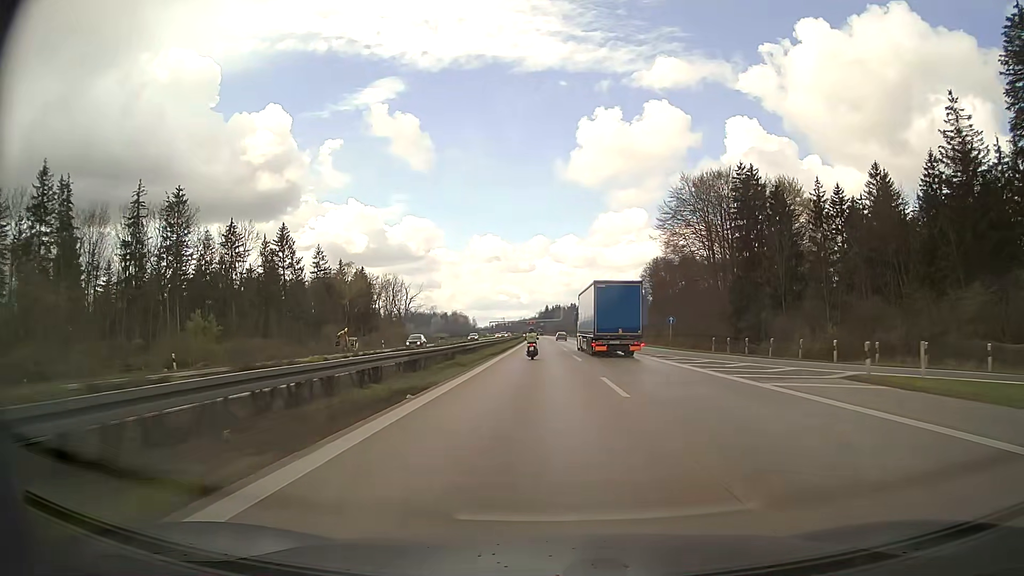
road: motorway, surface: asphalt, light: Day
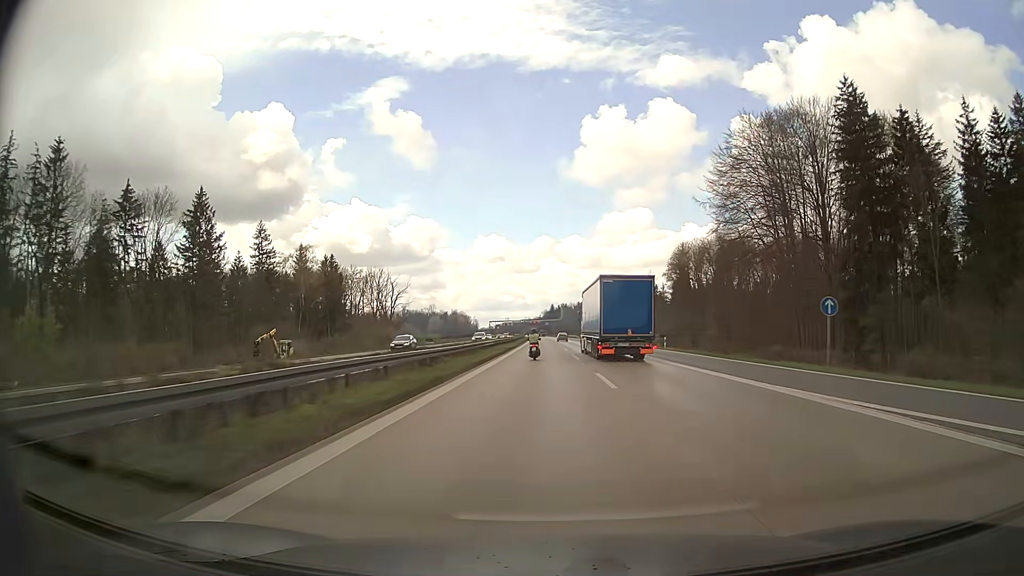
(-0.2, +33.9) m; 0°
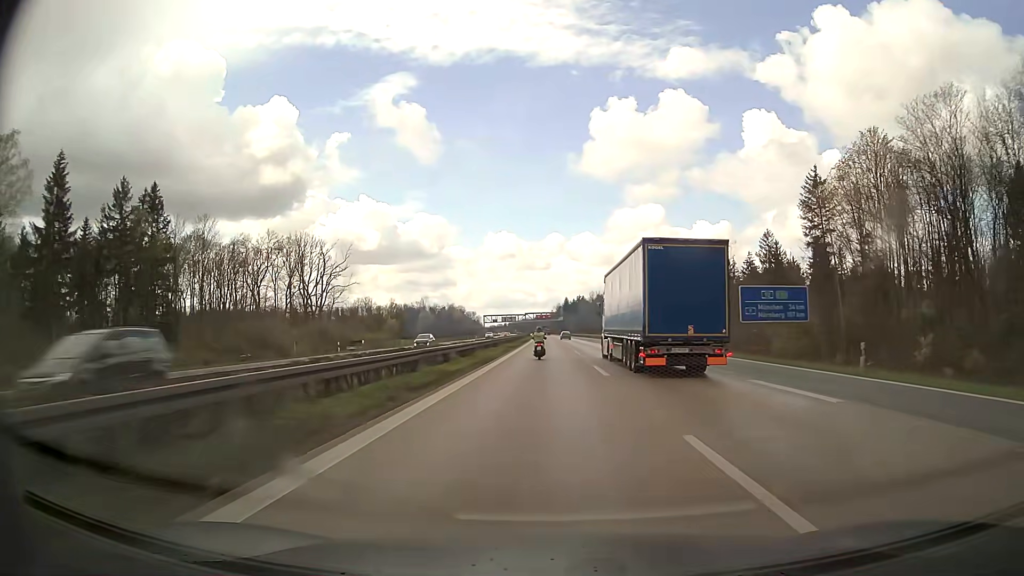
(-0.7, +86.7) m; -1°
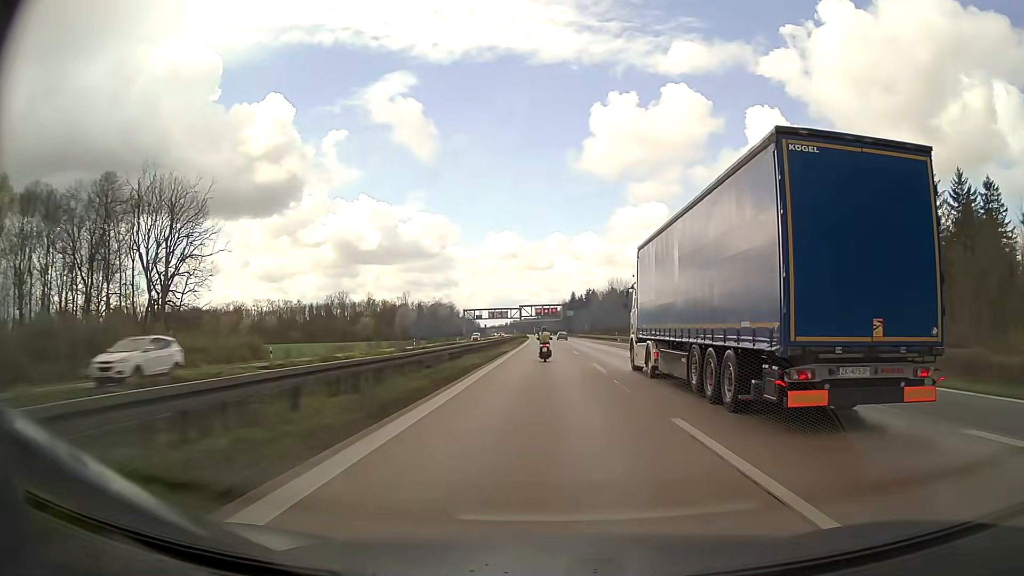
(-0.2, +70.7) m; 0°
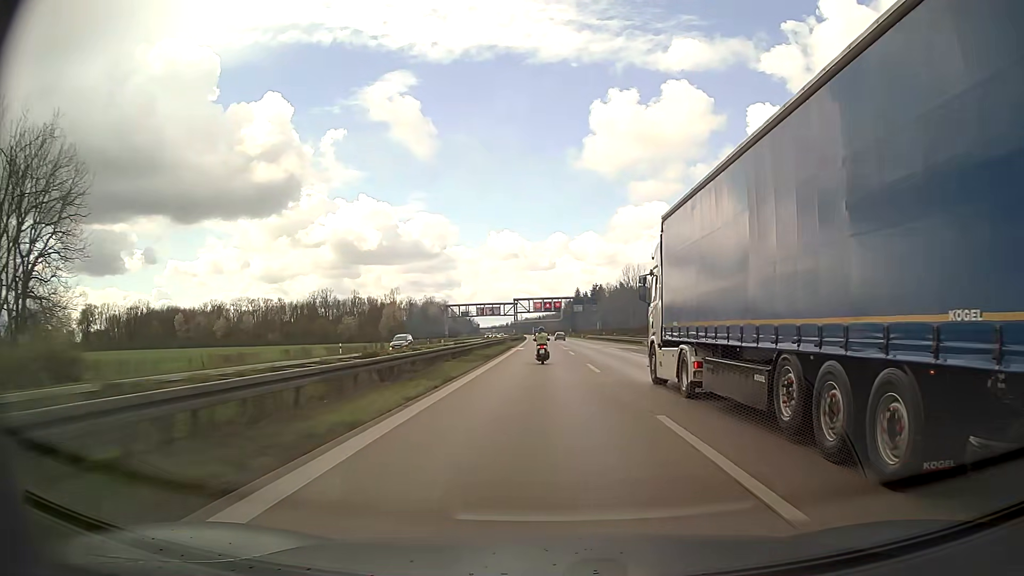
(-0.1, +35.8) m; 0°
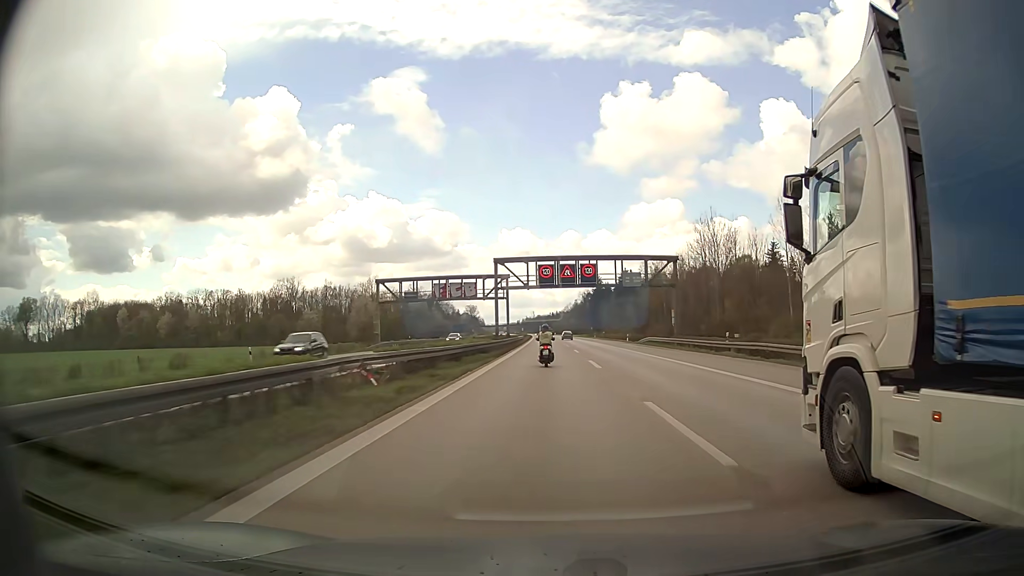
(-0.7, +71.5) m; -1°
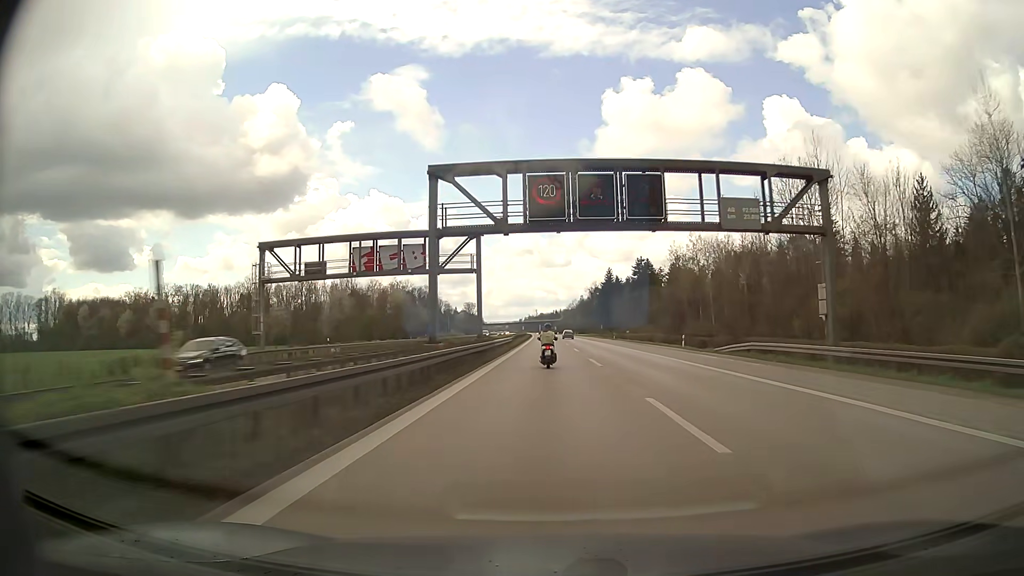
(-0.1, +35.4) m; 0°
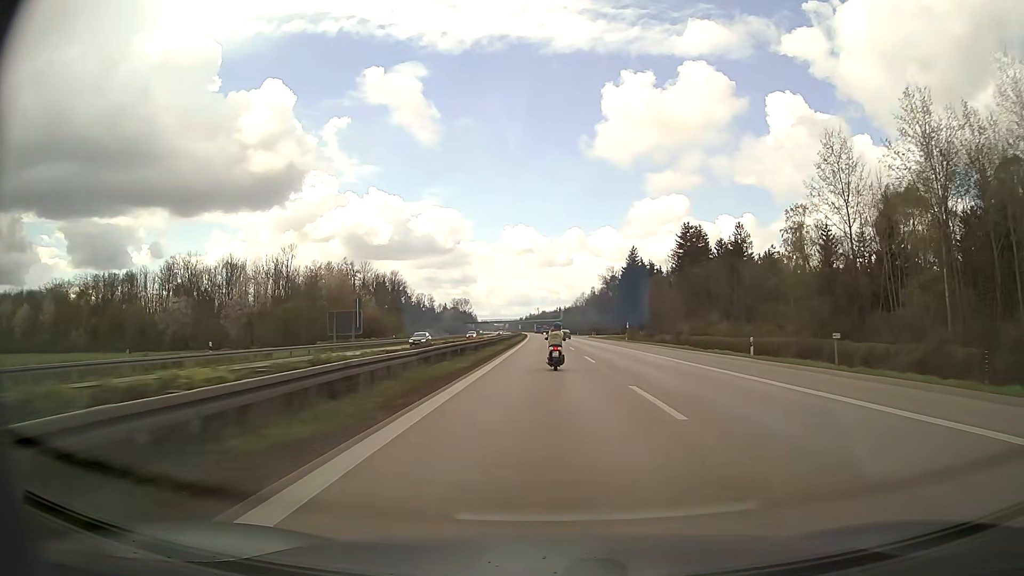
(-0.6, +69.4) m; 0°
(0, +10) (0, +20) (0, +30) (0, +40) (+1, +50) (+1, +60) (+1, +70) (+2, +80) (+2, +90) (+2, +100) m
